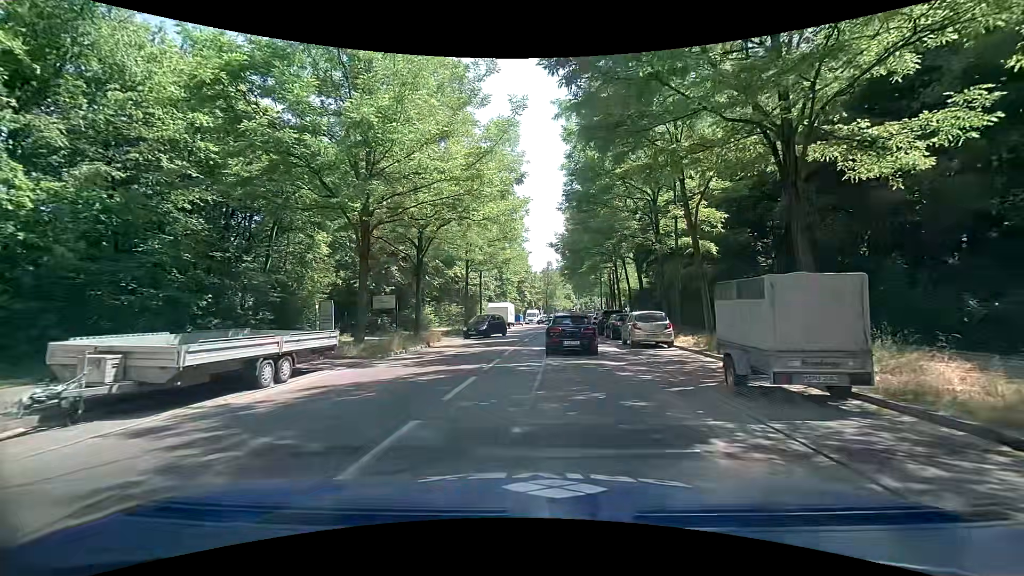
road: secondary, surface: asphalt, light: Day
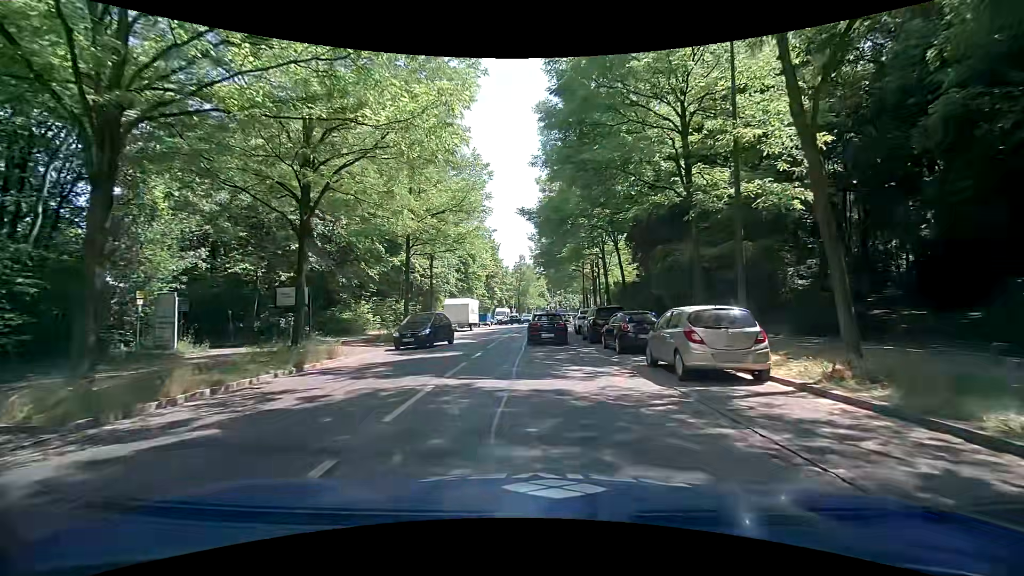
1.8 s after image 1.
(+0.6, +11.1) m; +4°
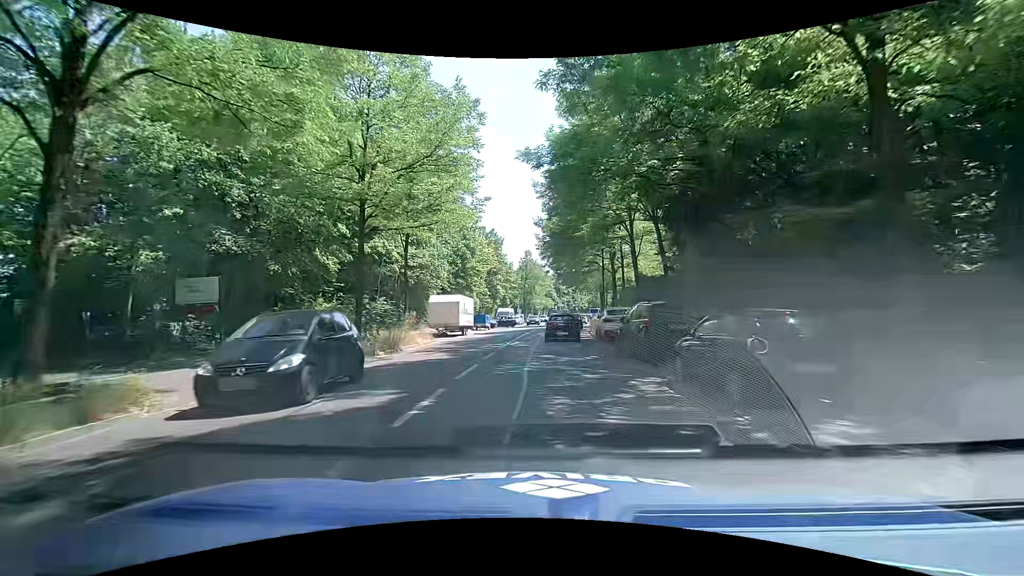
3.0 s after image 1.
(0.0, +9.4) m; 0°
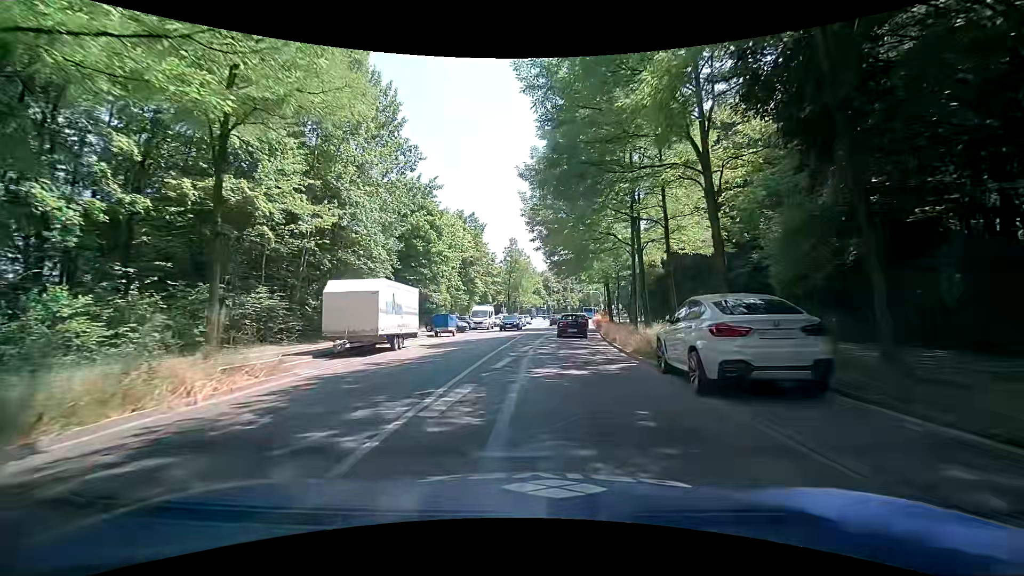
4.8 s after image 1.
(0.0, +16.0) m; +1°
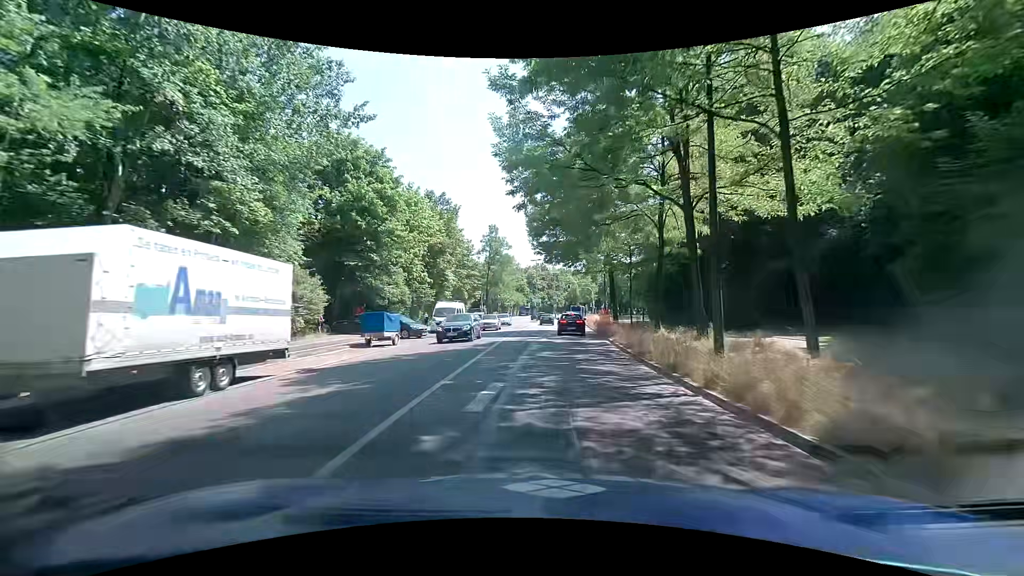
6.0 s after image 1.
(+0.2, +11.9) m; +2°
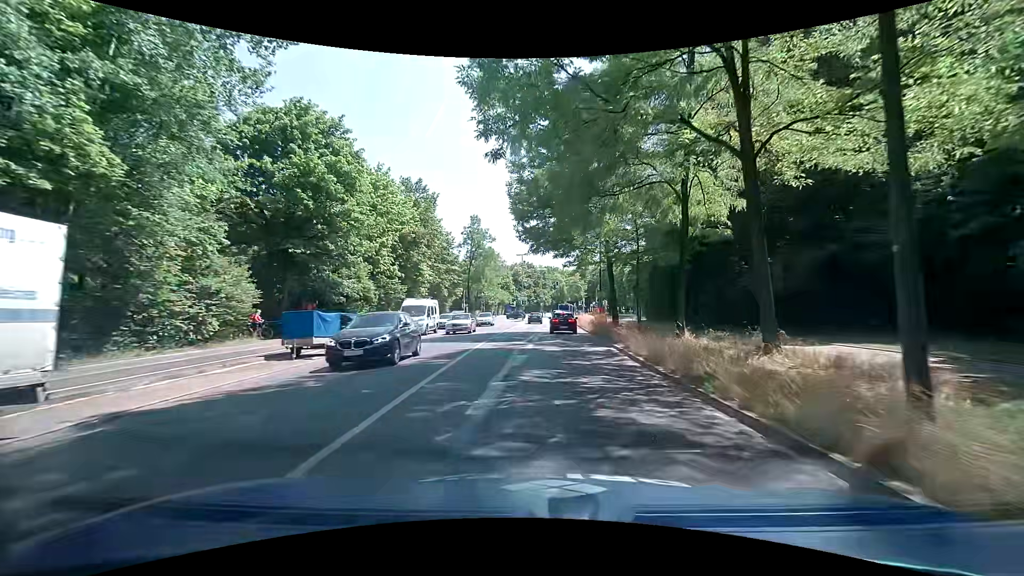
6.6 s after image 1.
(+0.2, +6.1) m; +3°
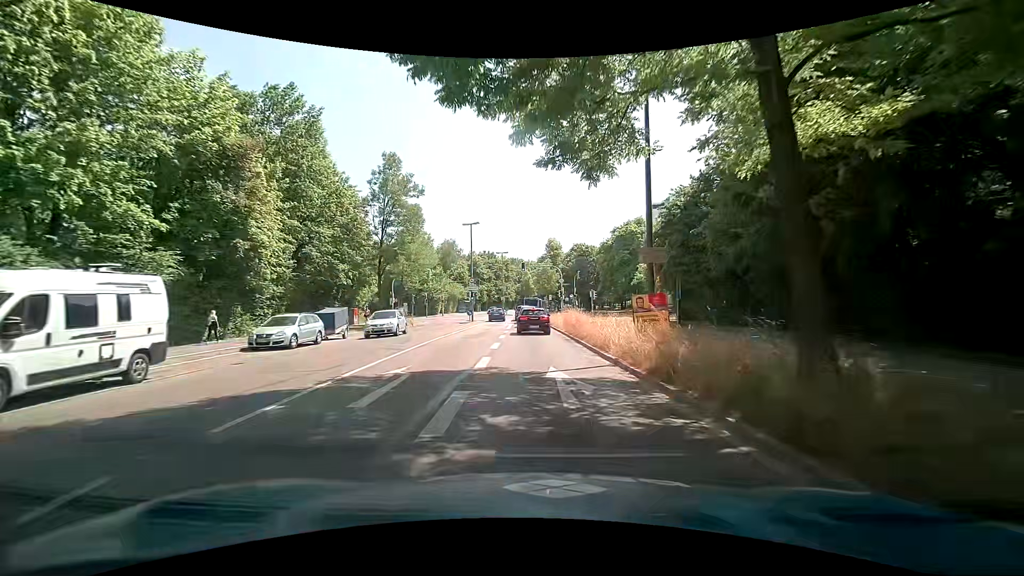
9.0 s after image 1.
(+0.6, +25.3) m; +3°
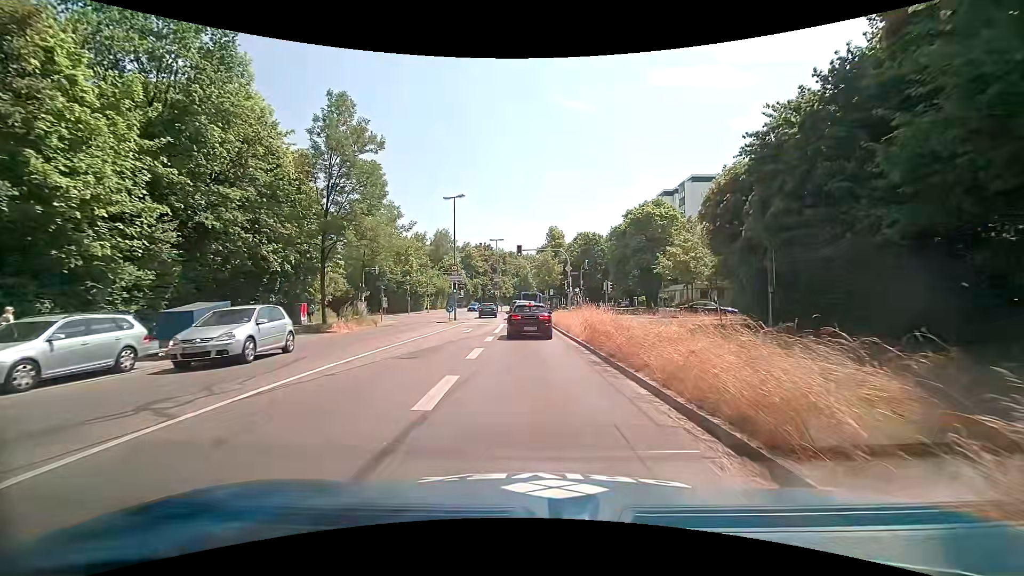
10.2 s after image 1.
(+0.2, +10.6) m; +1°
(0, +10) (-1, +20) (-1, +30) (-1, +40) (-2, +50) (-2, +60) (-2, +70) (-2, +80) (-2, +90) (-2, +100) m
